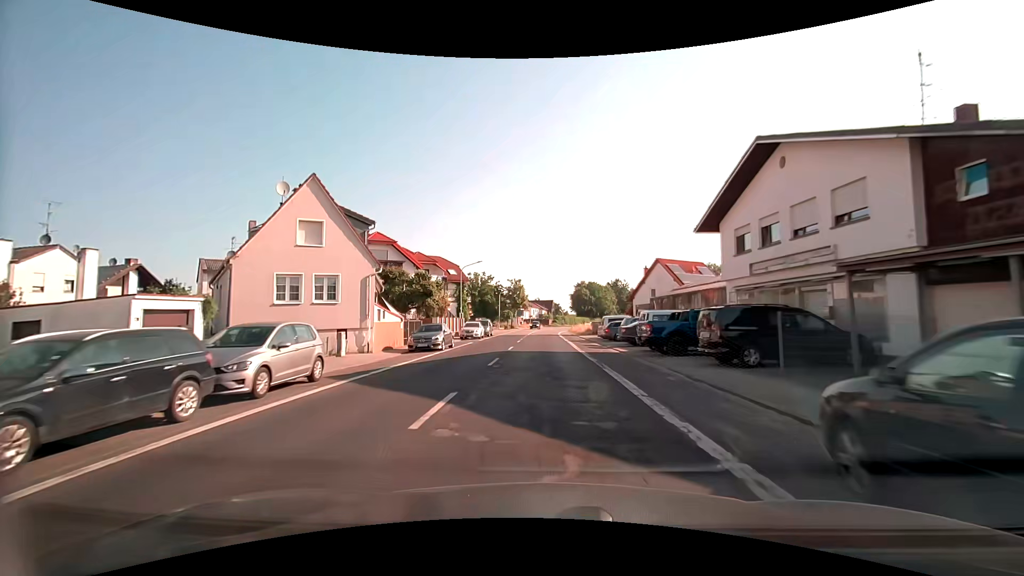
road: secondary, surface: asphalt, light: Day
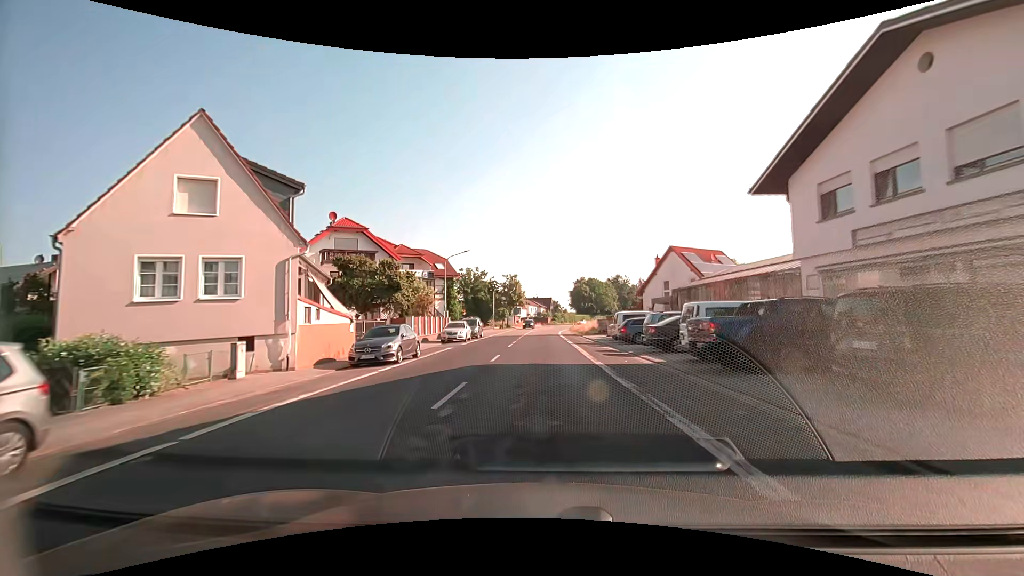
(+0.1, +7.6) m; 0°
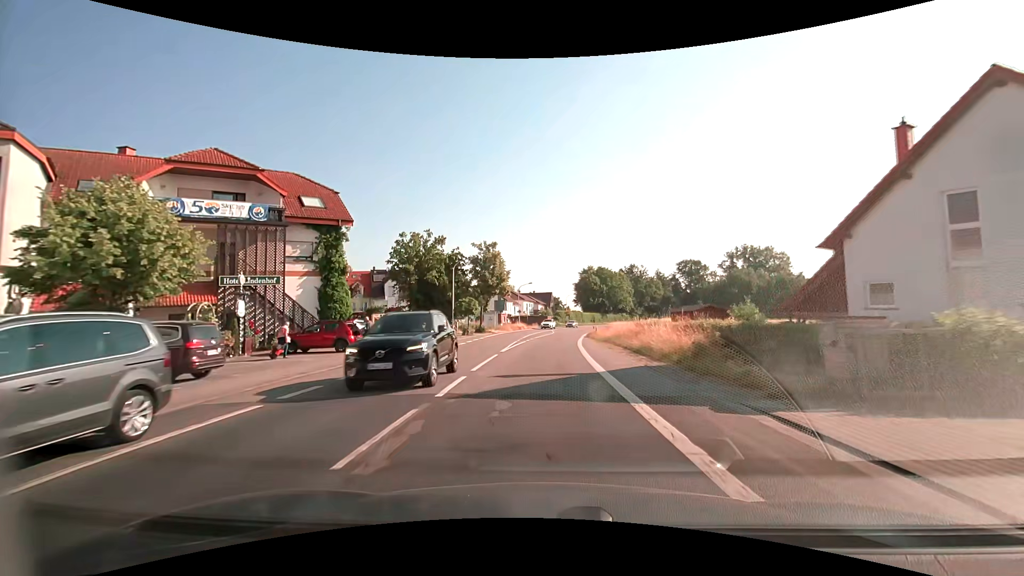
(+0.3, +38.6) m; +1°
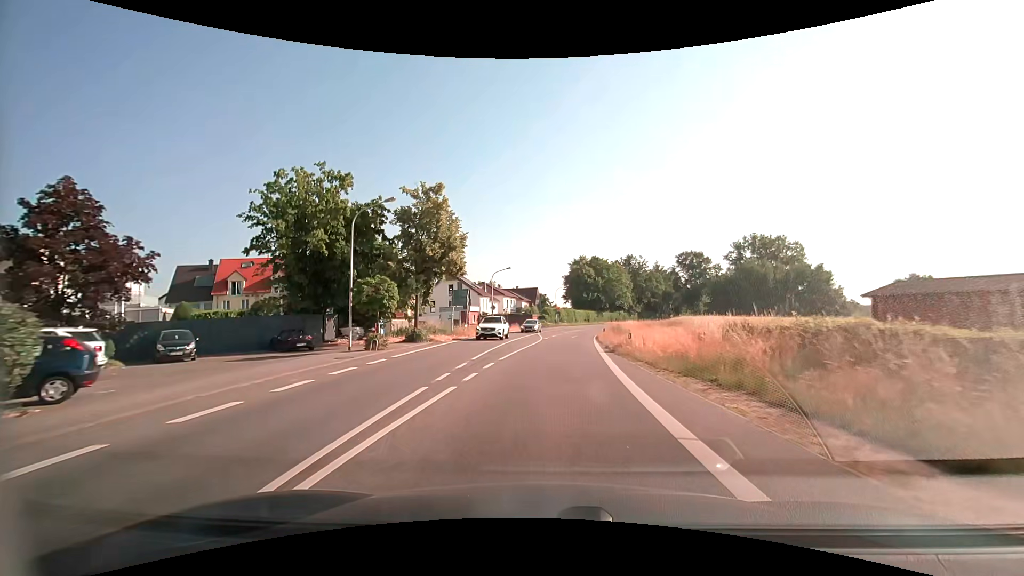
(+0.2, +23.6) m; +1°
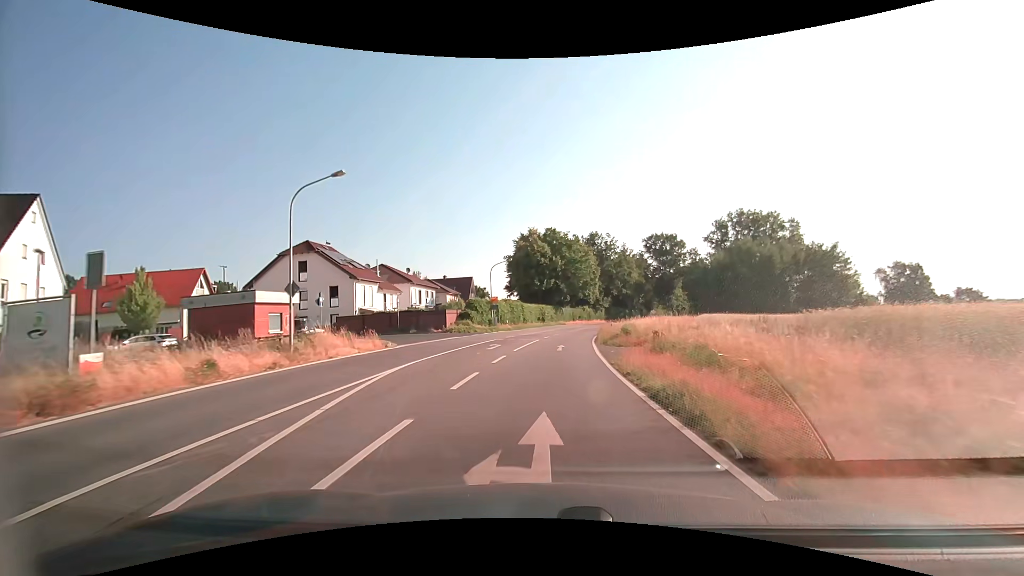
(+2.3, +39.9) m; +6°
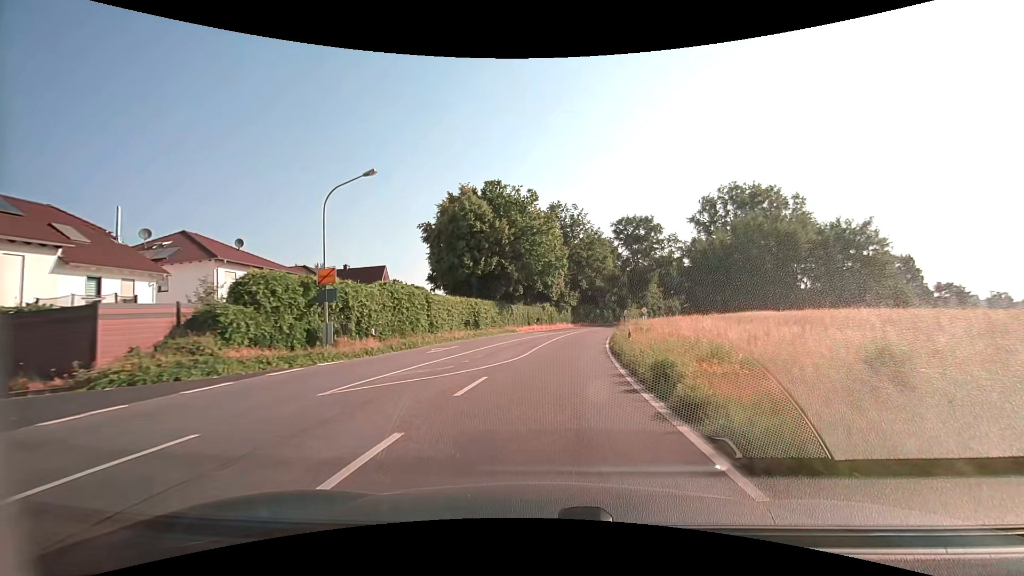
(+1.4, +32.8) m; +5°
